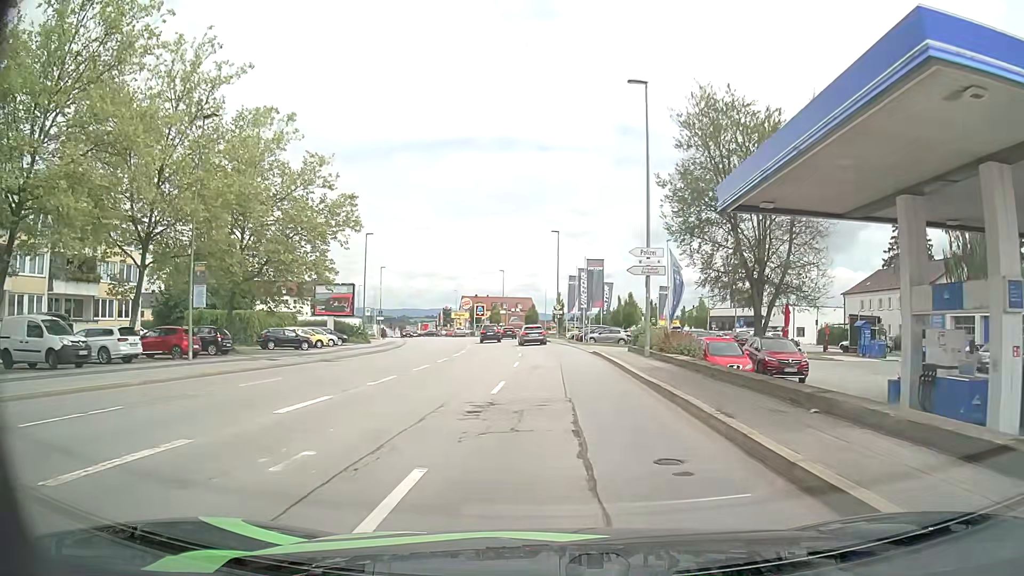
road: tertiary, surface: asphalt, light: Day
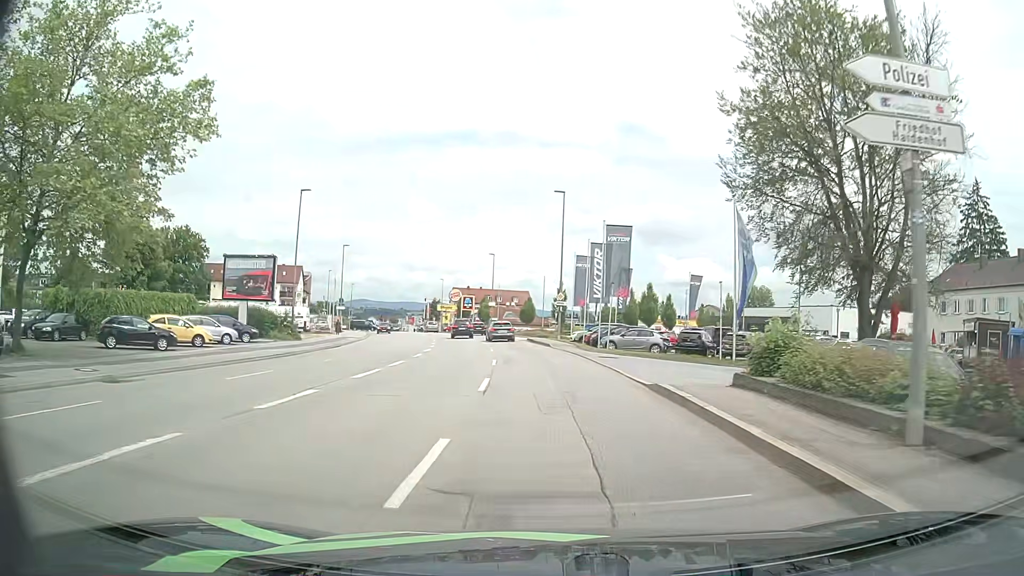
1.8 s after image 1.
(0.0, +18.0) m; 0°
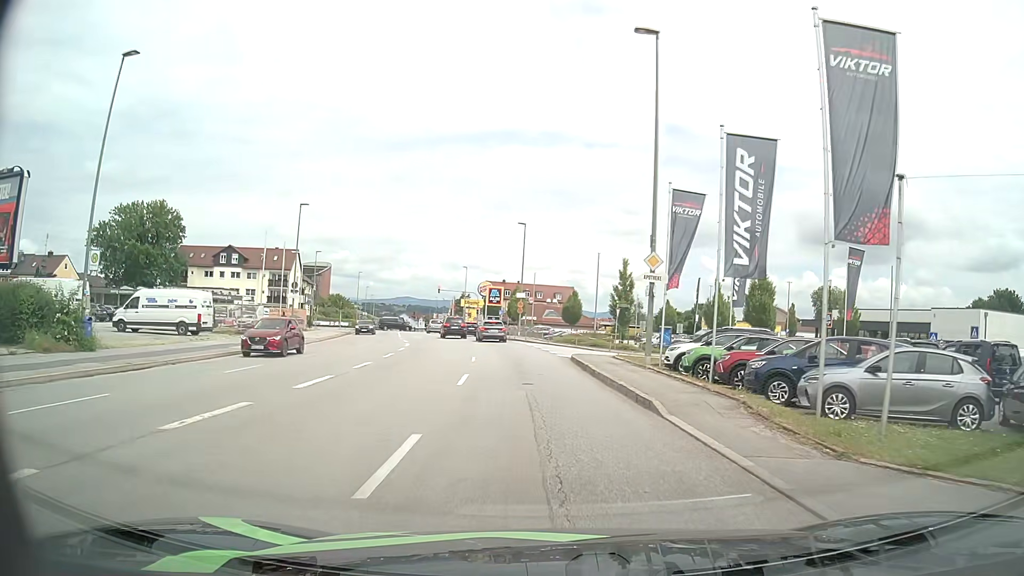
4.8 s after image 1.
(-0.7, +26.4) m; -4°
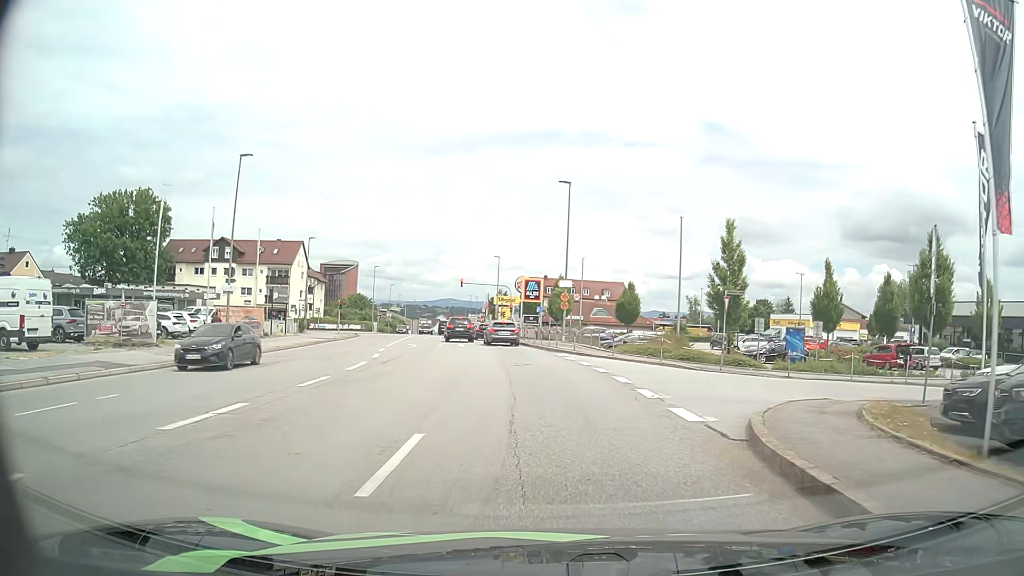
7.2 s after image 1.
(-0.6, +18.0) m; -4°
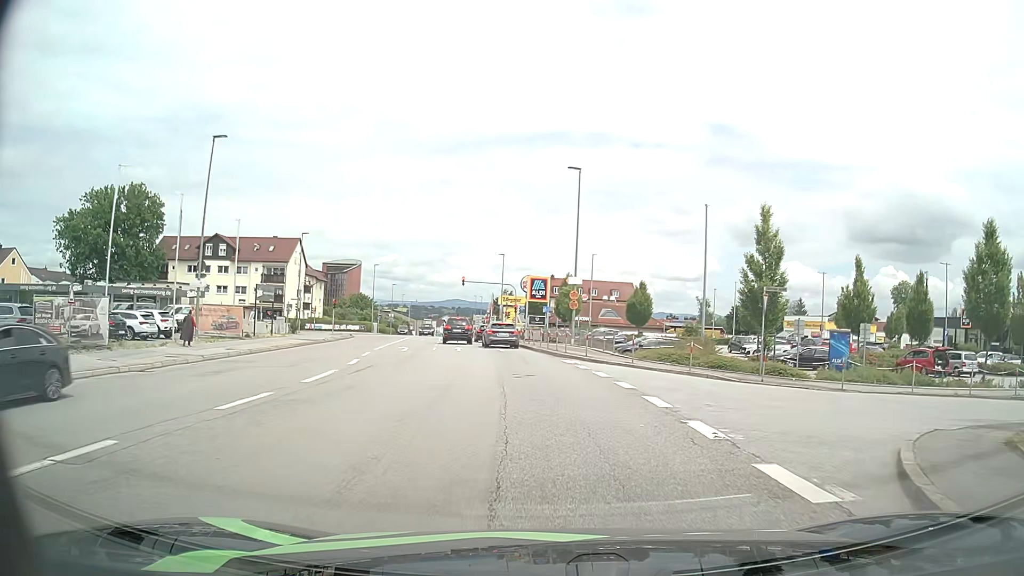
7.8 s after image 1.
(0.0, +4.1) m; 0°
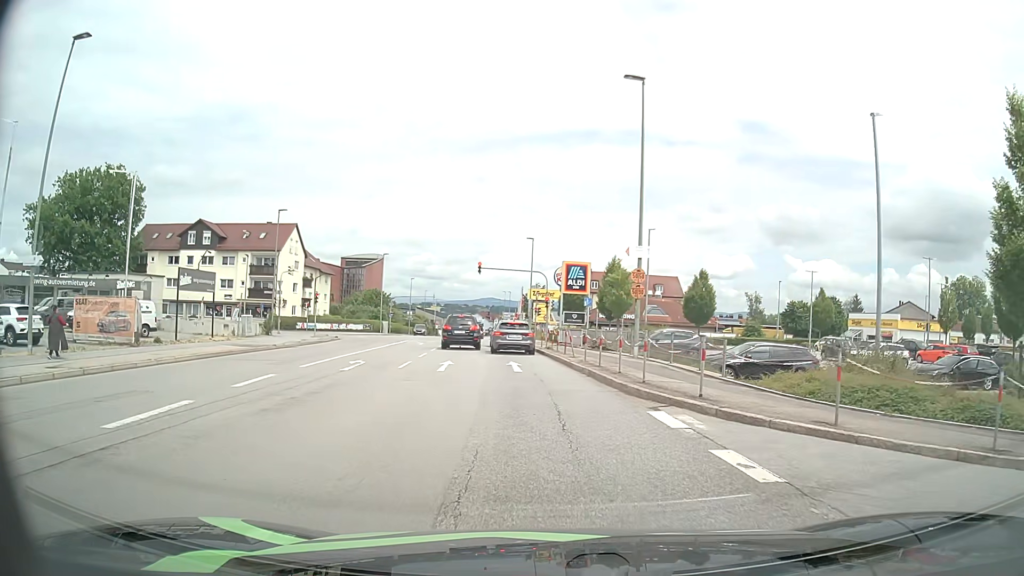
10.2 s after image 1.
(-0.3, +14.3) m; -3°
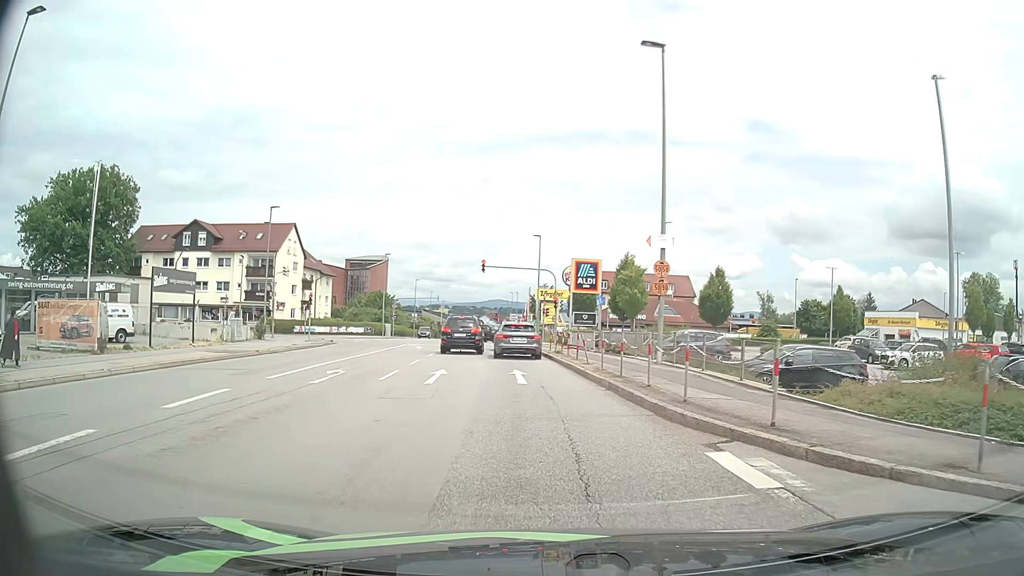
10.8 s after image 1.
(0.0, +3.1) m; 0°
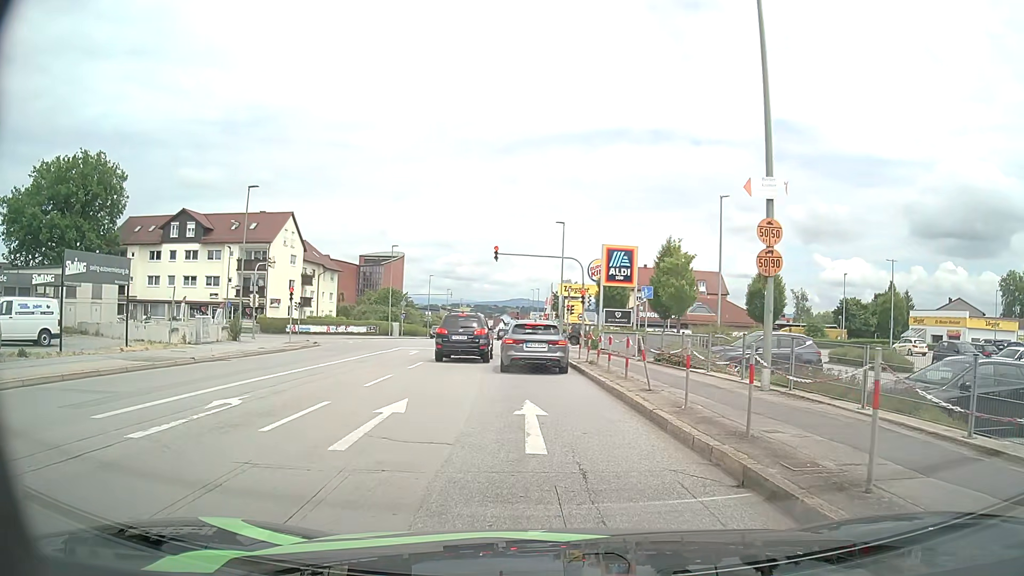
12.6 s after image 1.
(-0.1, +8.0) m; -2°
